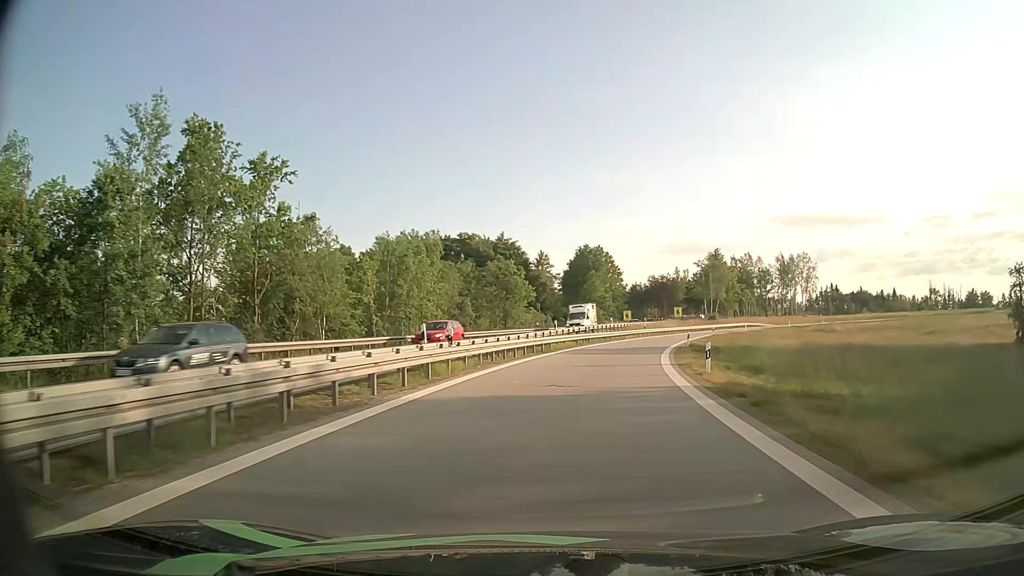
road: motorway_link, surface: asphalt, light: Day
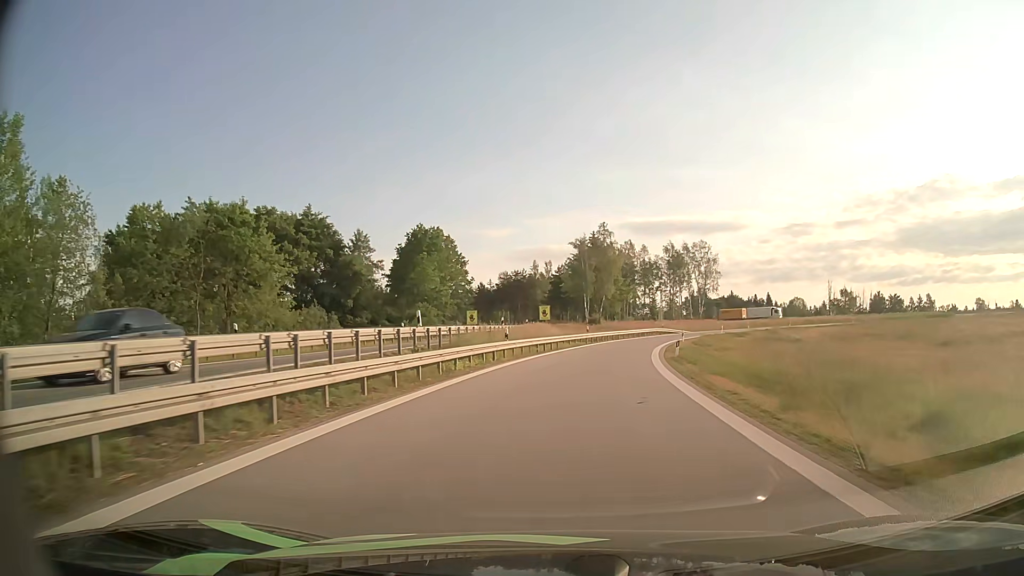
(+4.9, +41.3) m; +13°
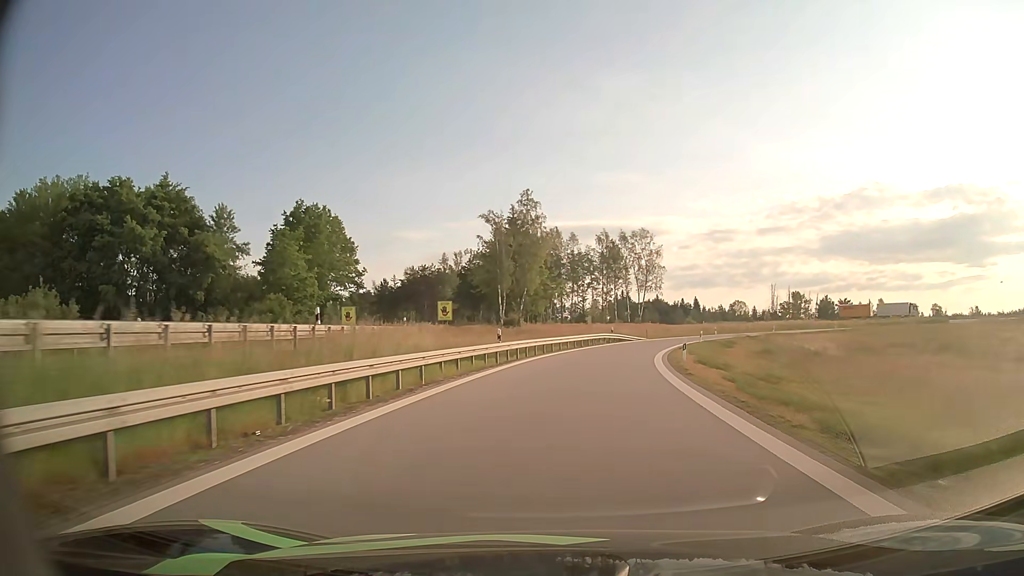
(+1.5, +25.5) m; +7°
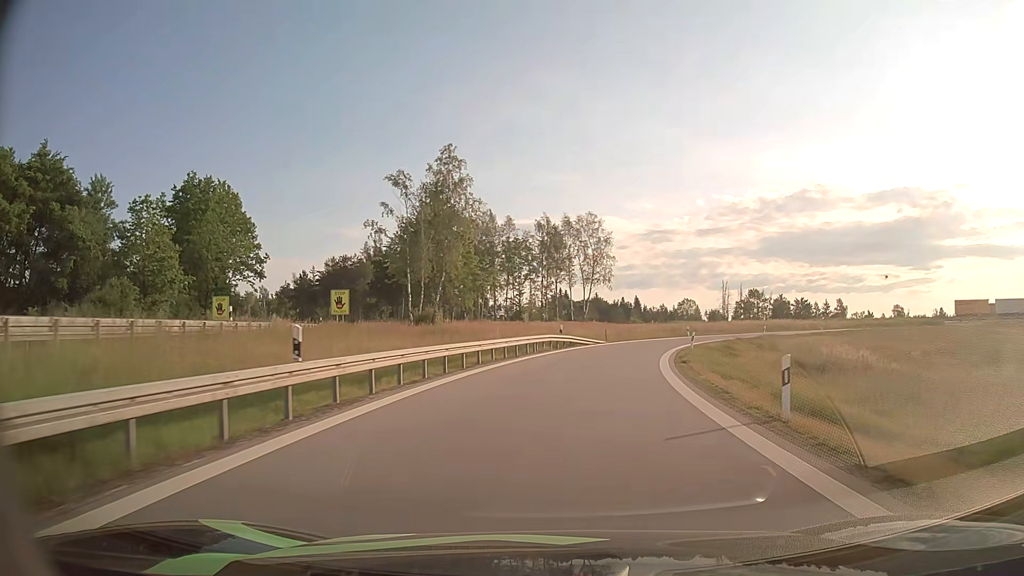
(+0.8, +17.2) m; +5°
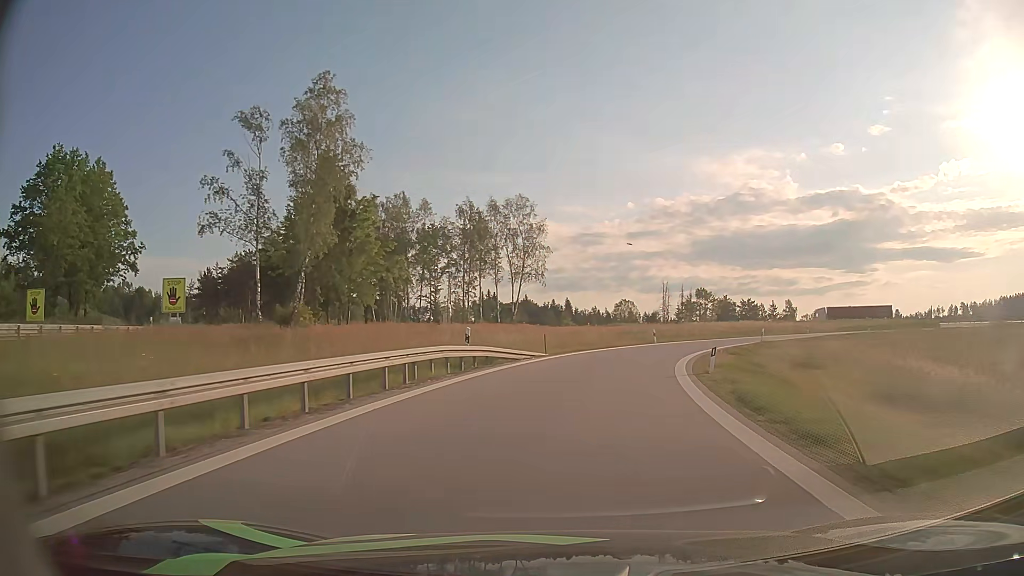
(+0.9, +17.0) m; +6°
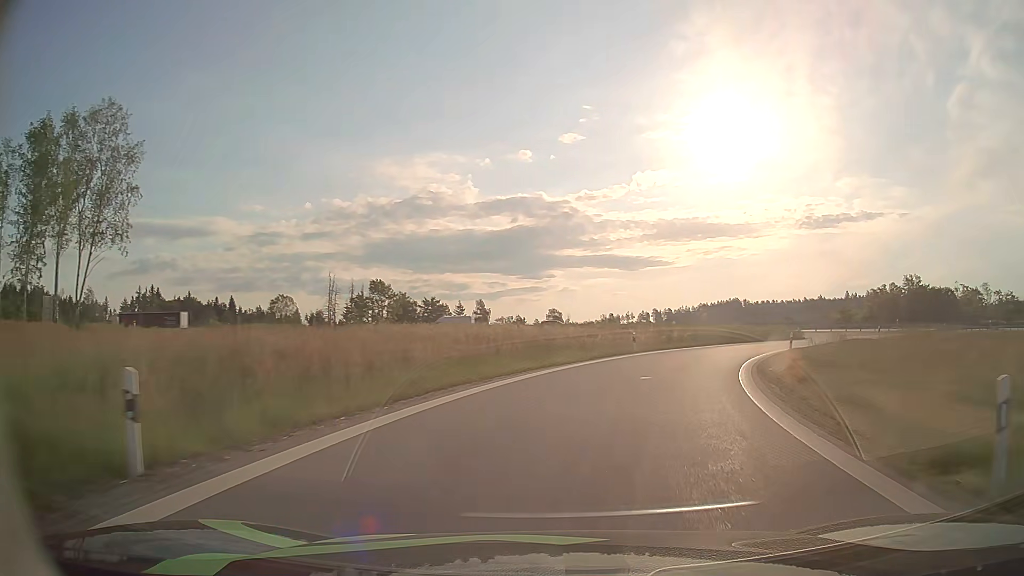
(+7.2, +39.1) m; +28°
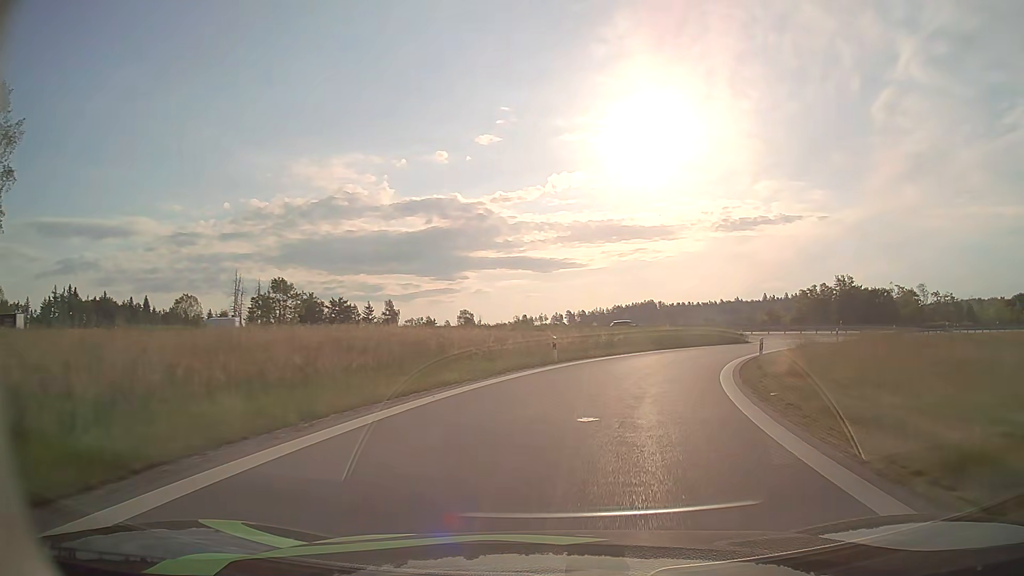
(+0.5, +7.2) m; +7°
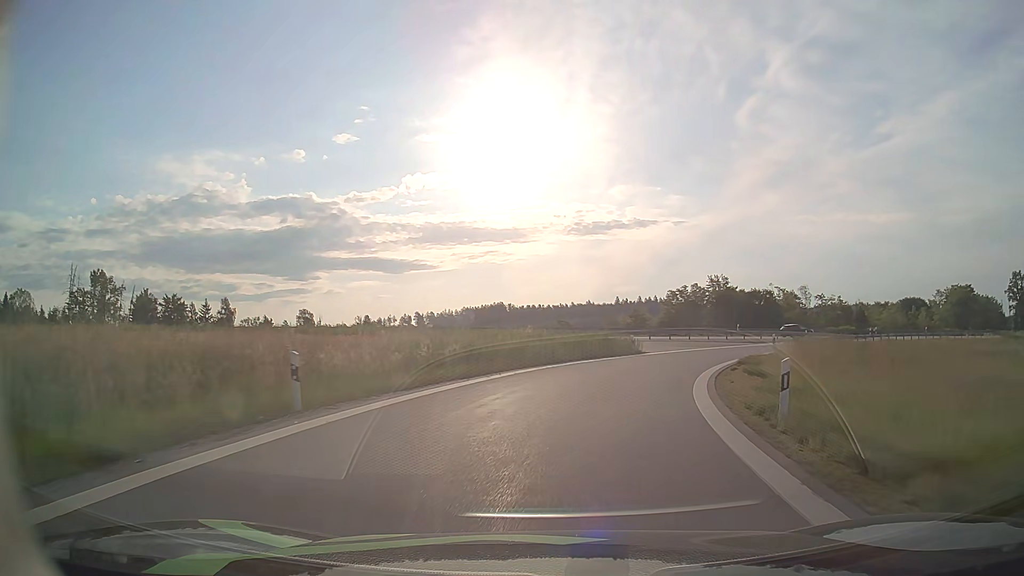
(+1.6, +14.0) m; +13°
(+1, +10) (+3, +20) (+6, +29) (+10, +38) (+16, +46) (+23, +54) (+31, +60) (+39, +65) (+48, +70) (+57, +75) m
